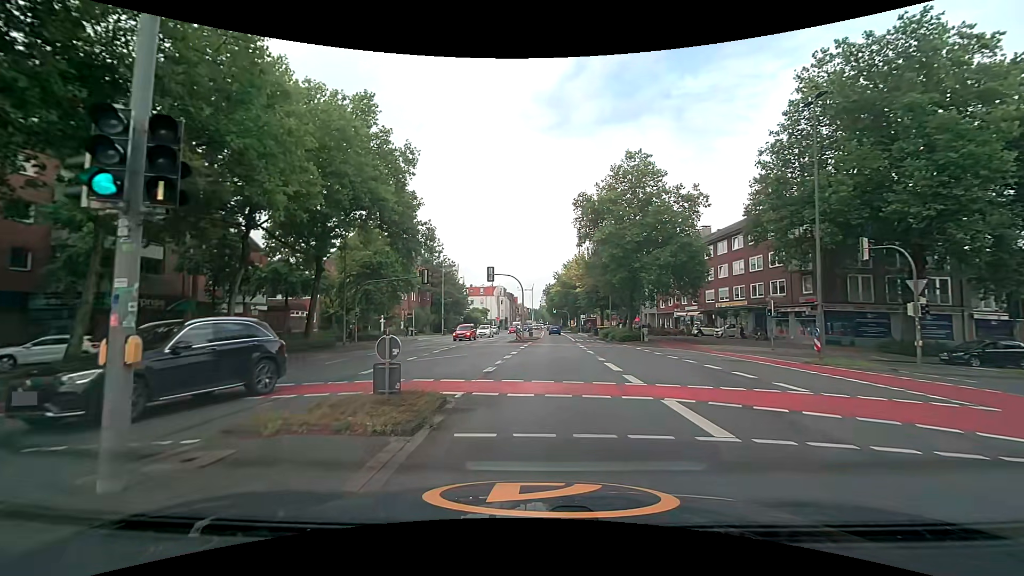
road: secondary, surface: asphalt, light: Day
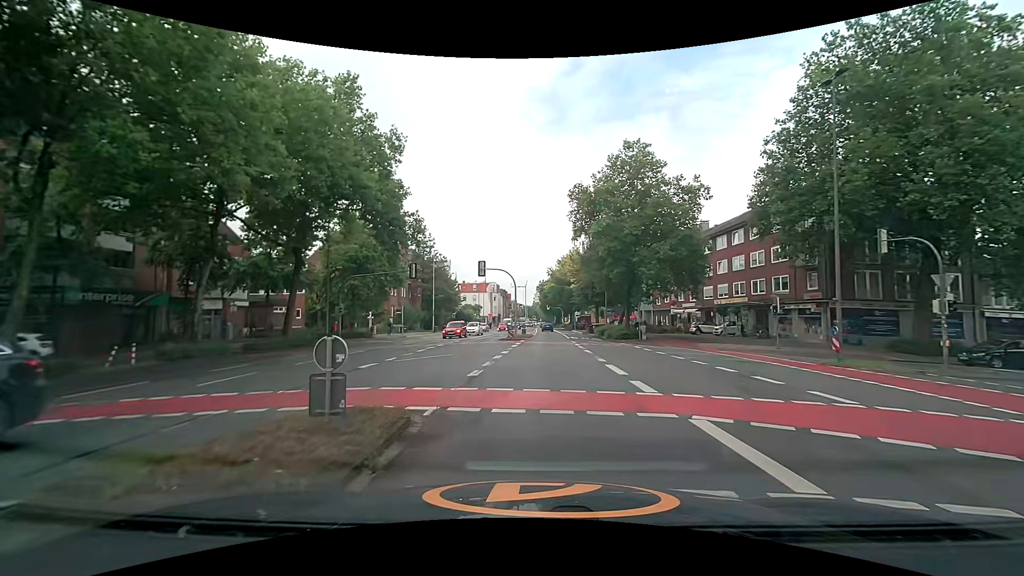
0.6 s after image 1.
(0.0, +2.1) m; 0°
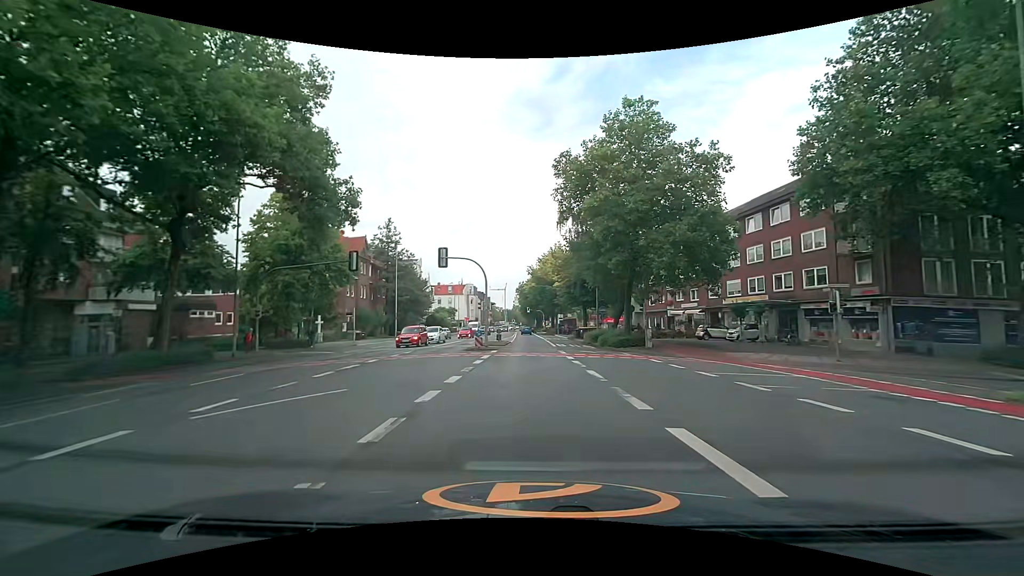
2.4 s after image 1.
(+0.5, +9.8) m; +4°
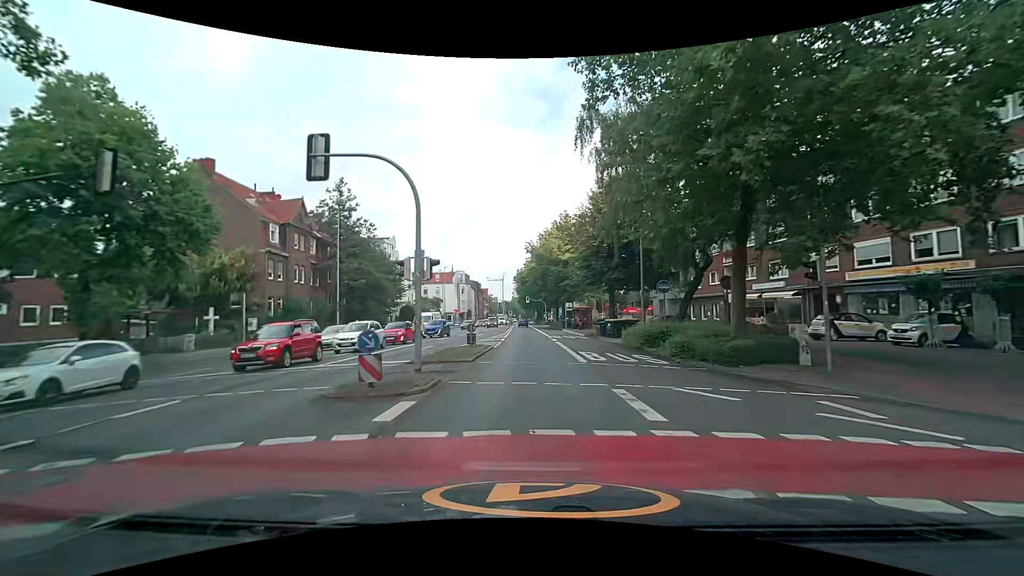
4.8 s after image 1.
(-0.1, +19.6) m; 0°
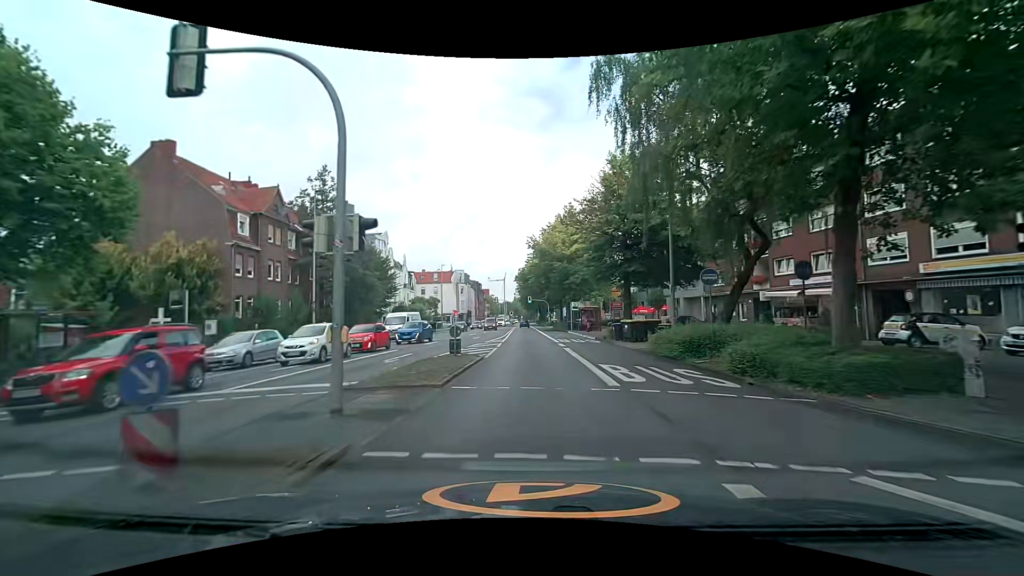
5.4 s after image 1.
(0.0, +5.5) m; 0°
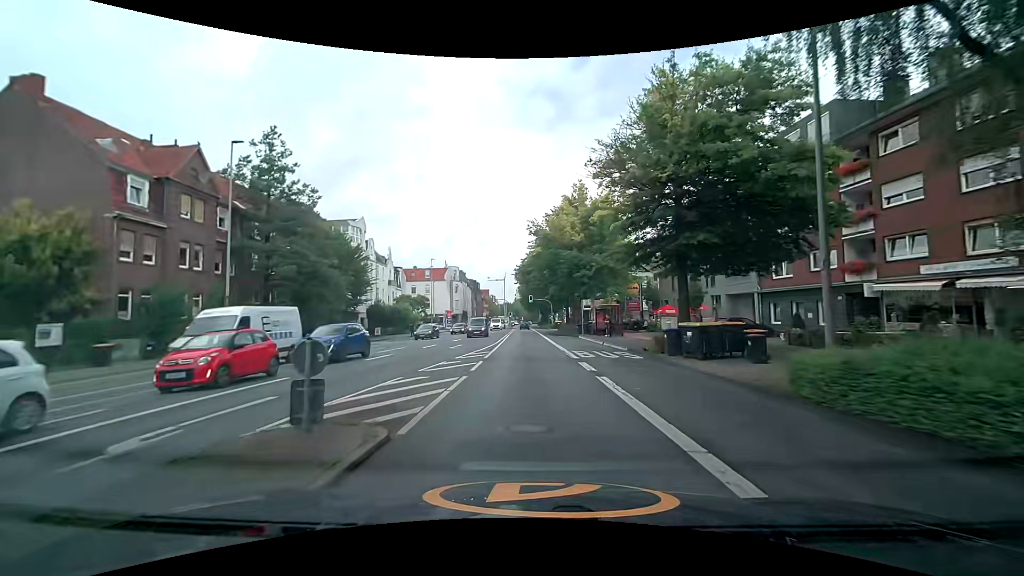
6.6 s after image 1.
(-0.1, +11.6) m; 0°
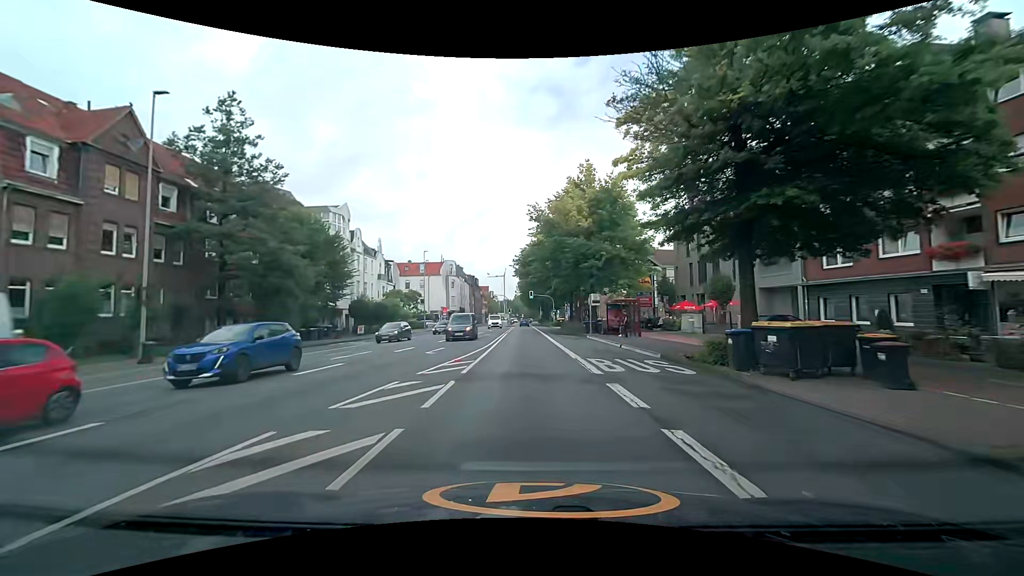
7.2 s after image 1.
(0.0, +6.2) m; 0°
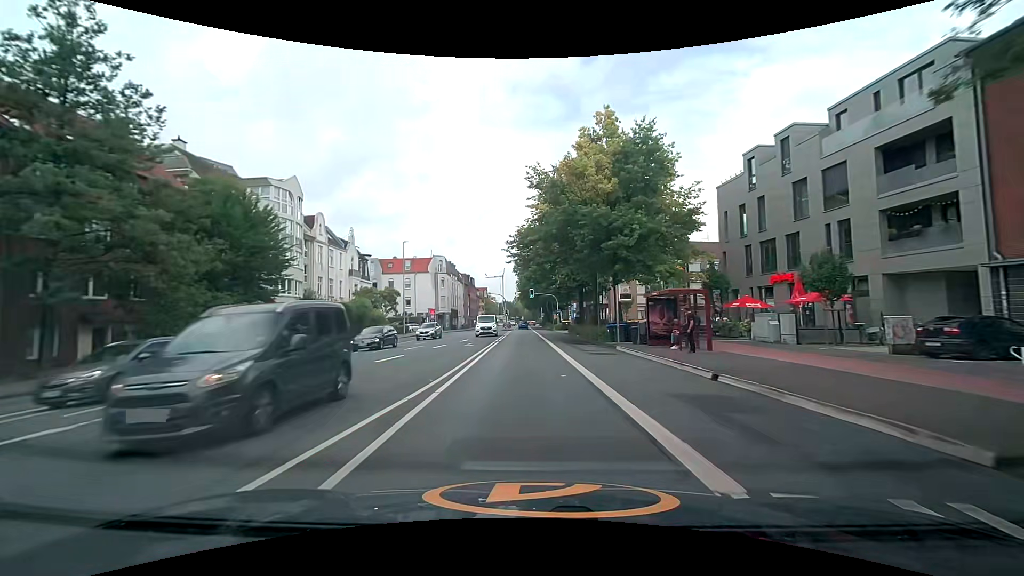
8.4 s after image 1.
(0.0, +12.9) m; 0°
(0, +10) (0, +20) (0, +30) (-1, +40) (-1, +50) (-1, +60) (-1, +70) (-2, +80) (-2, +90) (-2, +100) m
